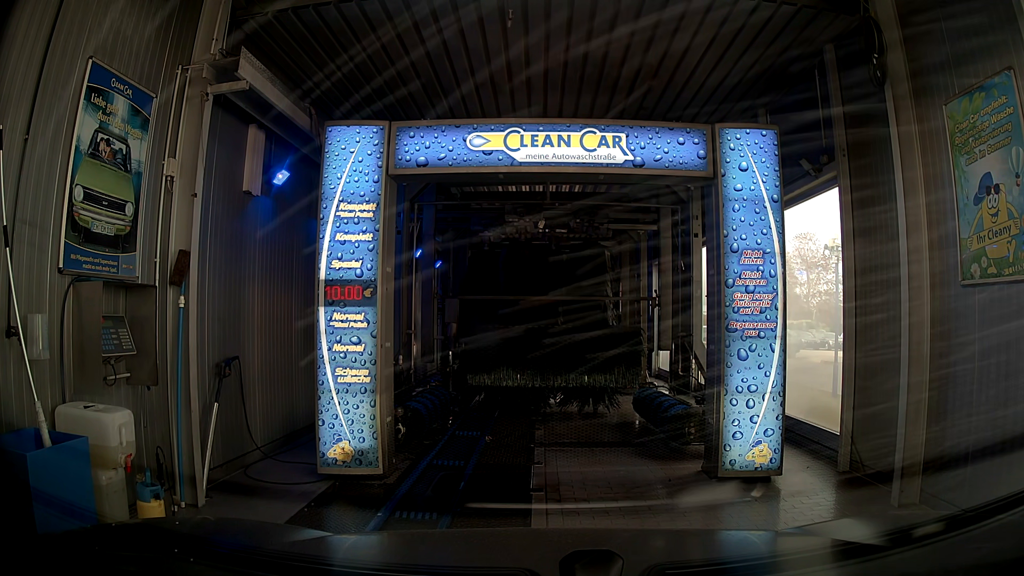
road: service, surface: asphalt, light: Day
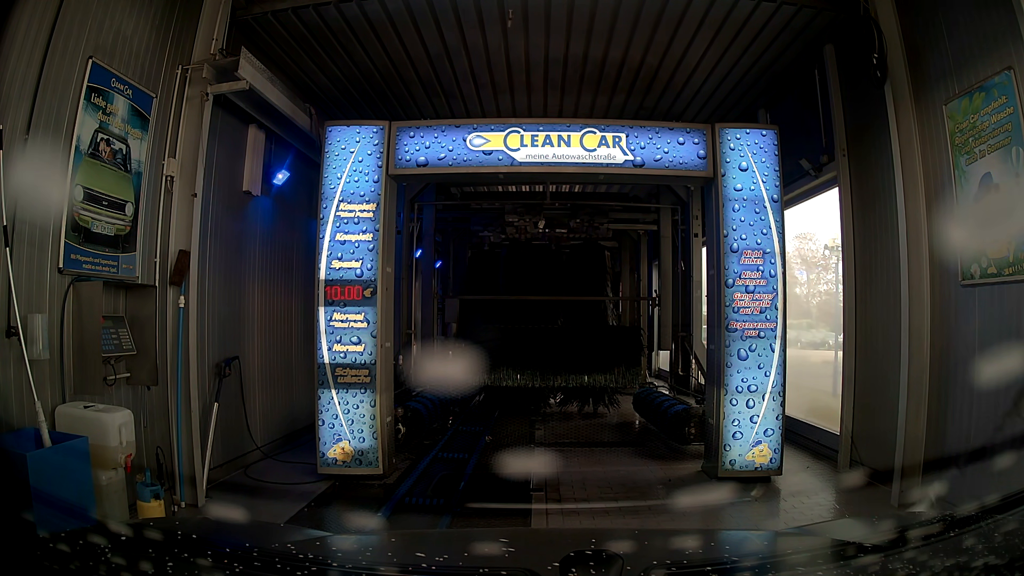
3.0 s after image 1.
(0.0, 0.0) m; 0°
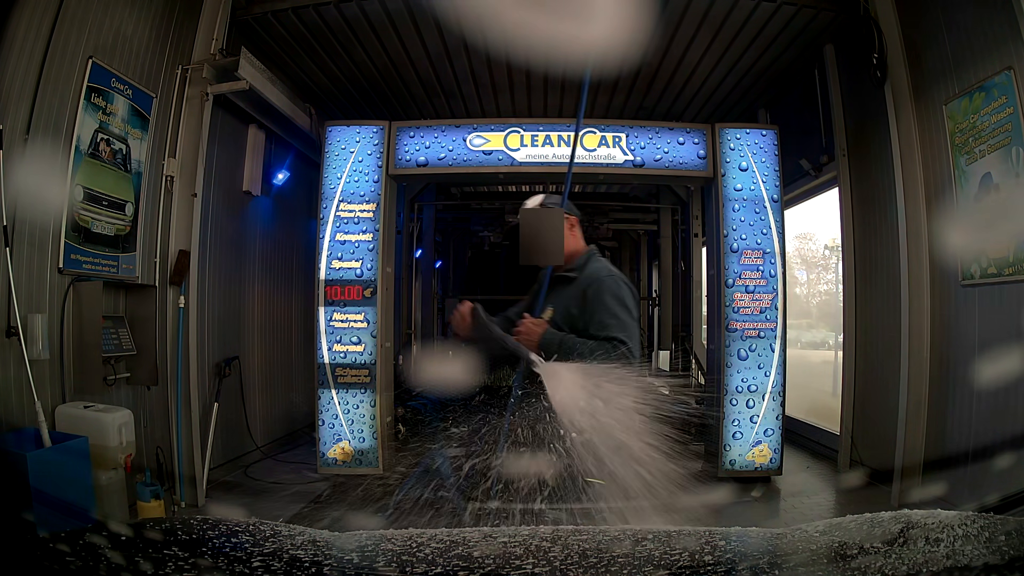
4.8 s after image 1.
(0.0, 0.0) m; 0°
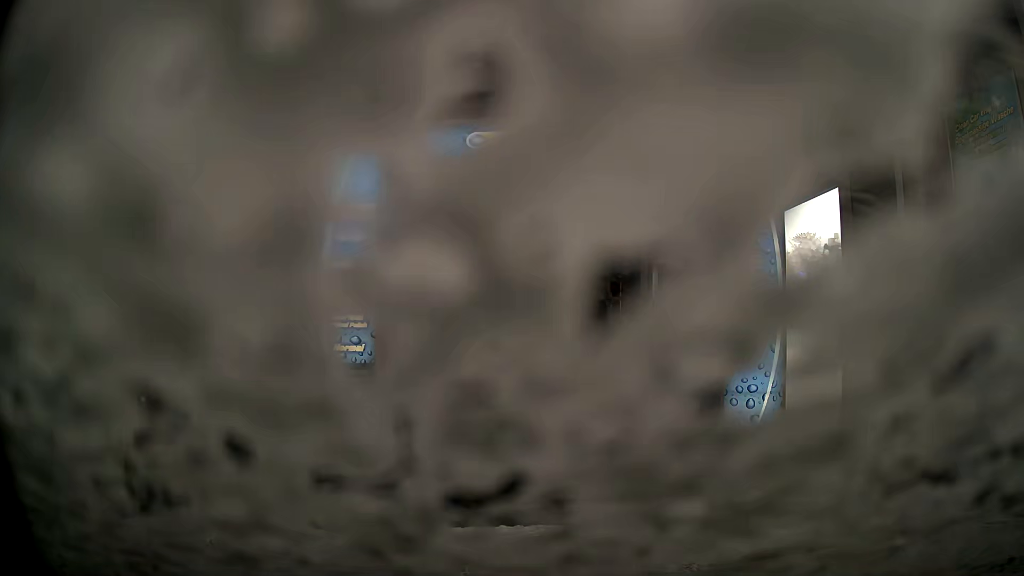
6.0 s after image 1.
(0.0, 0.0) m; 0°
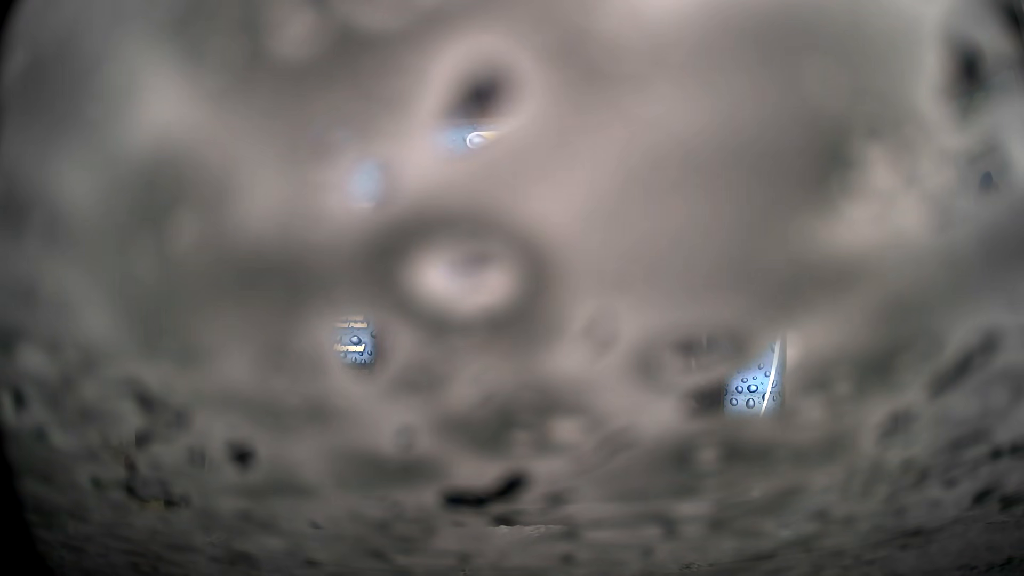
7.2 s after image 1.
(0.0, 0.0) m; 0°
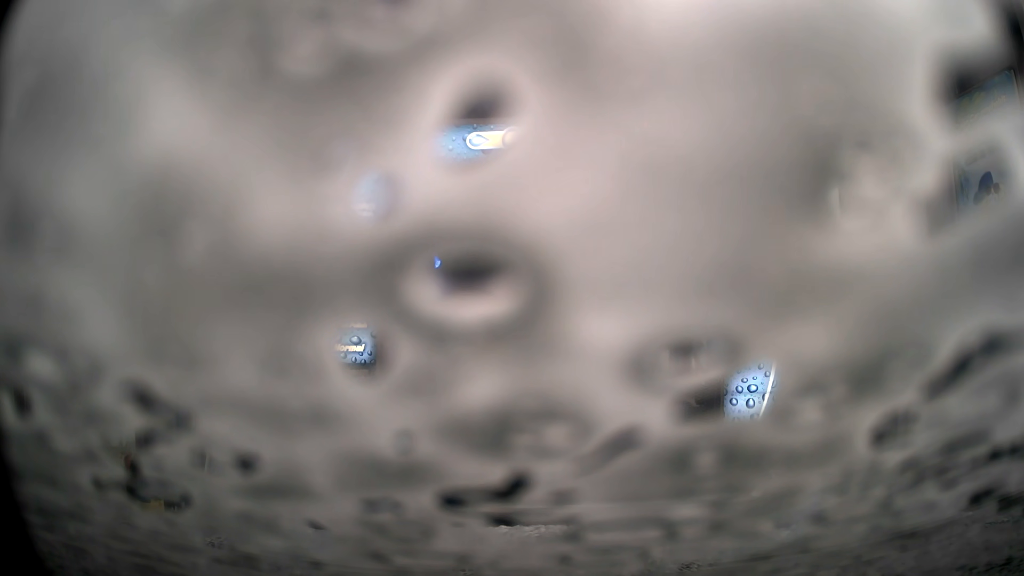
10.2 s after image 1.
(0.0, 0.0) m; 0°
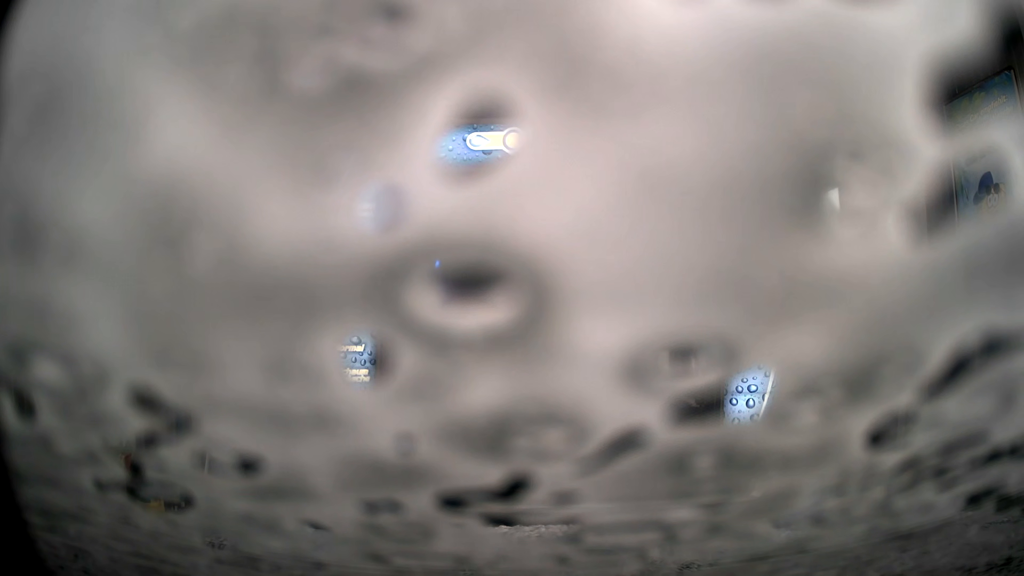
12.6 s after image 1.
(0.0, 0.0) m; 0°
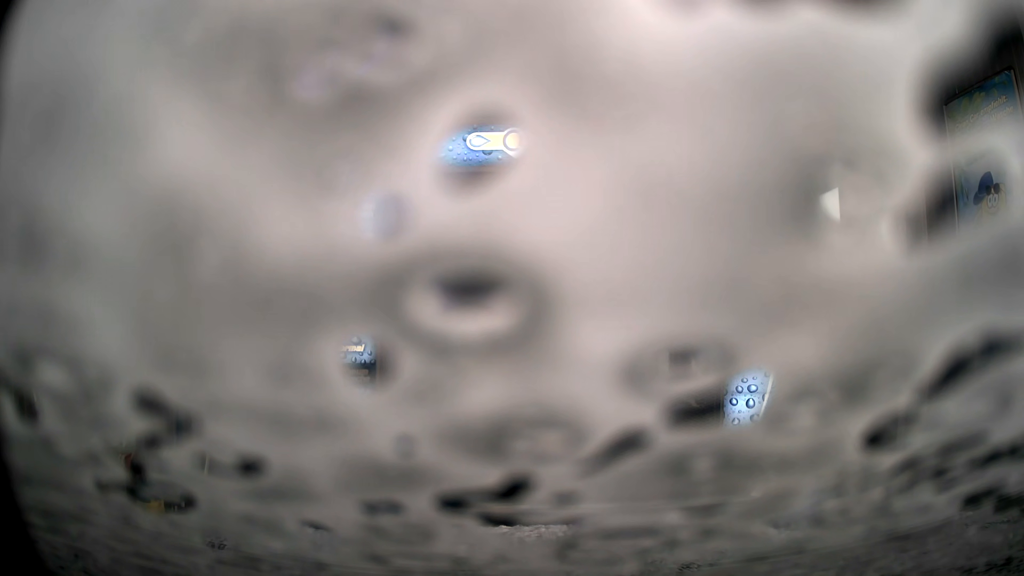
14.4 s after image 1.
(0.0, 0.0) m; 0°
